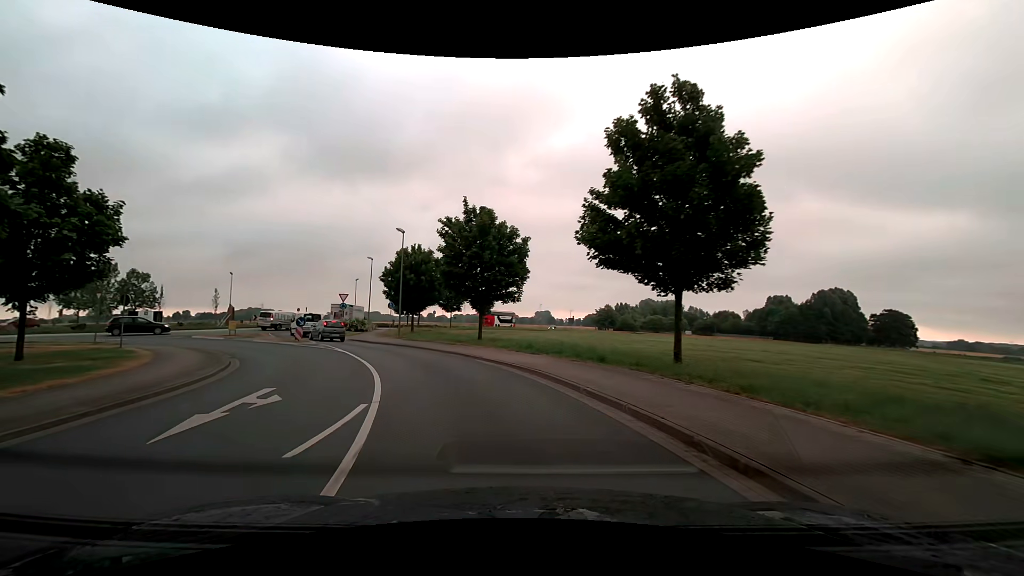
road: secondary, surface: asphalt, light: Day
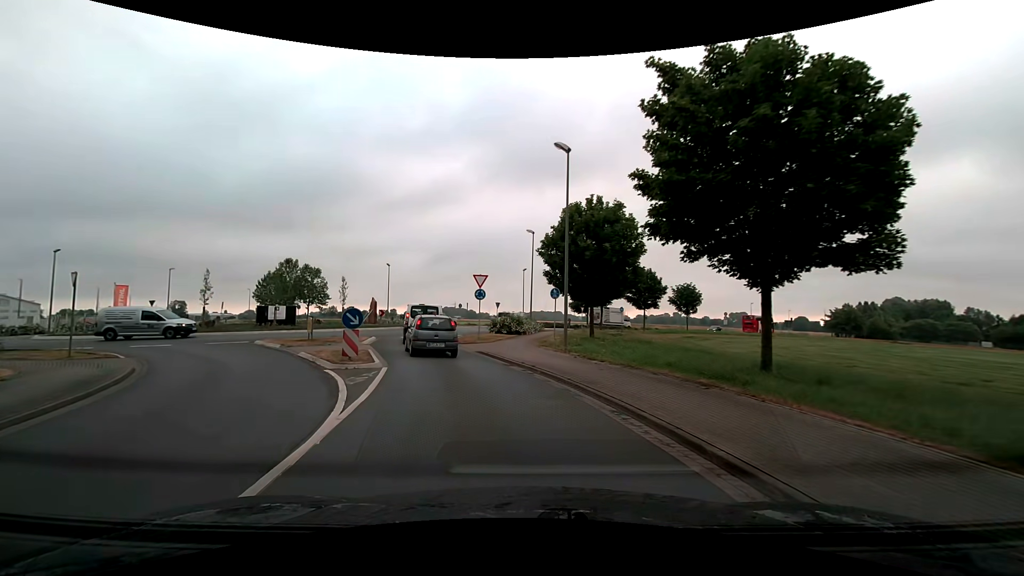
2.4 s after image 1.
(-3.4, +18.1) m; -21°
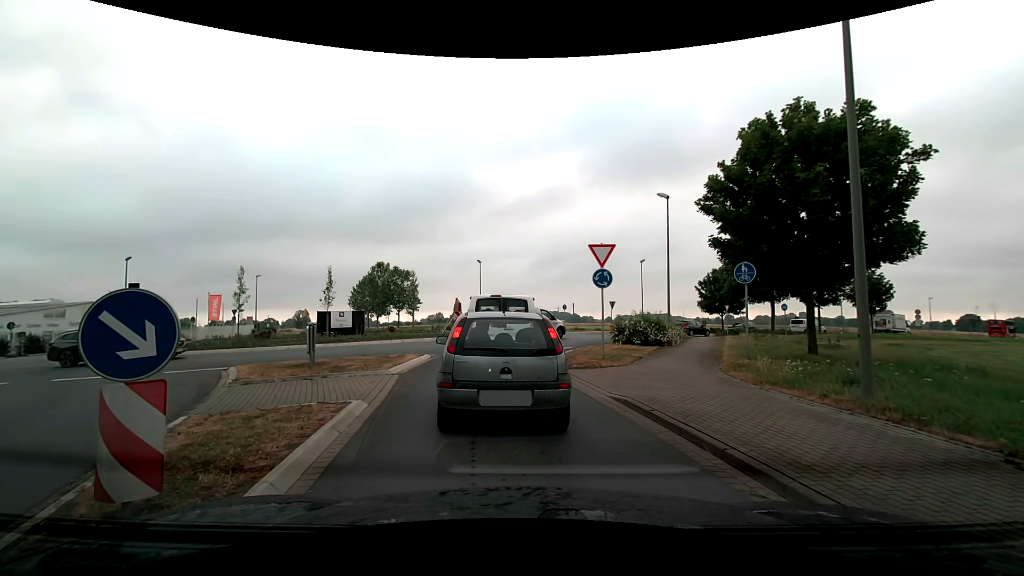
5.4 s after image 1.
(-1.2, +10.9) m; -12°
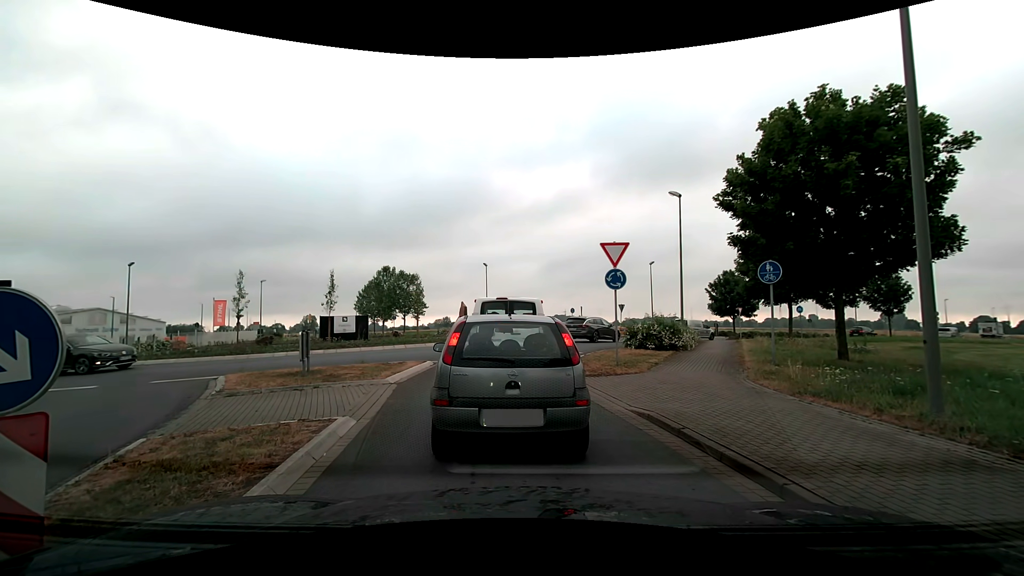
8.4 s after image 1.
(0.0, +0.9) m; 0°
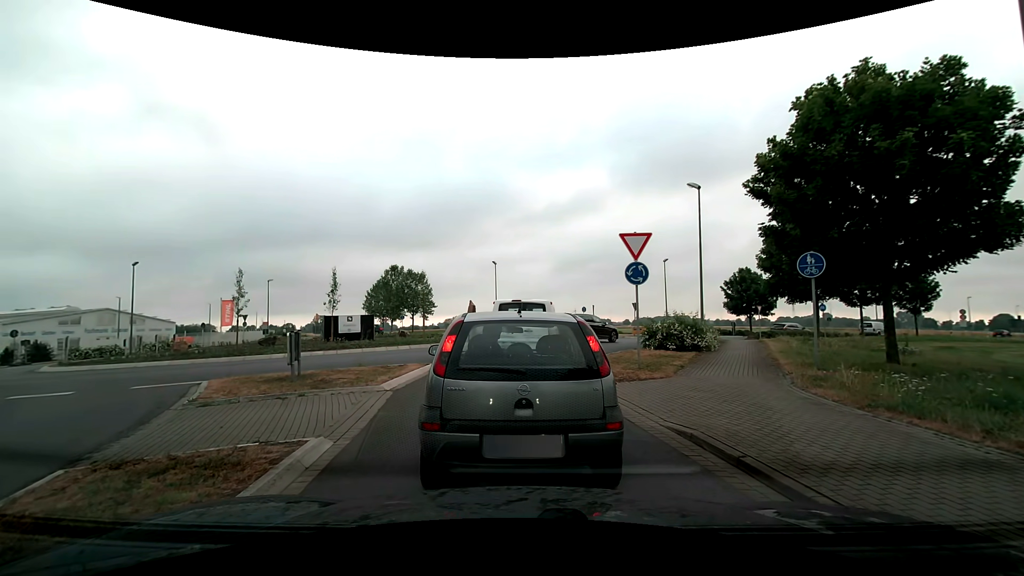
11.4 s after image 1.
(0.0, +1.3) m; 0°
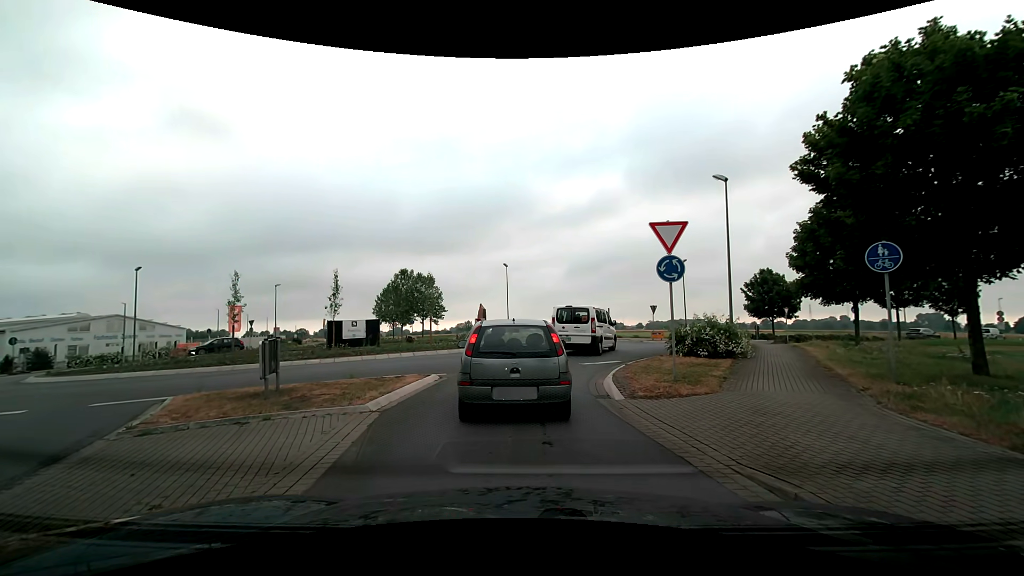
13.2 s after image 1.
(0.0, +2.0) m; -3°
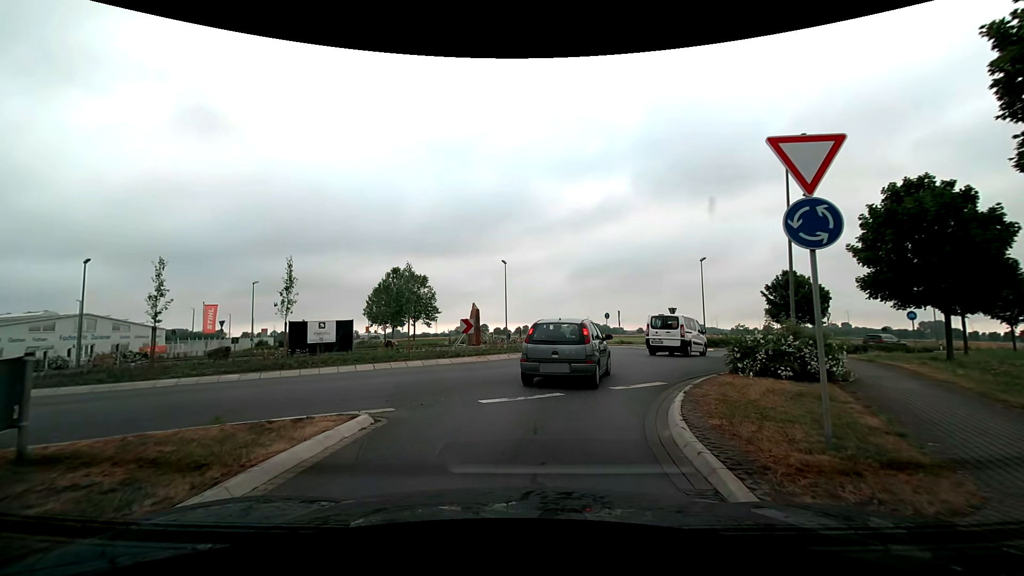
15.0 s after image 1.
(0.0, +5.7) m; 0°
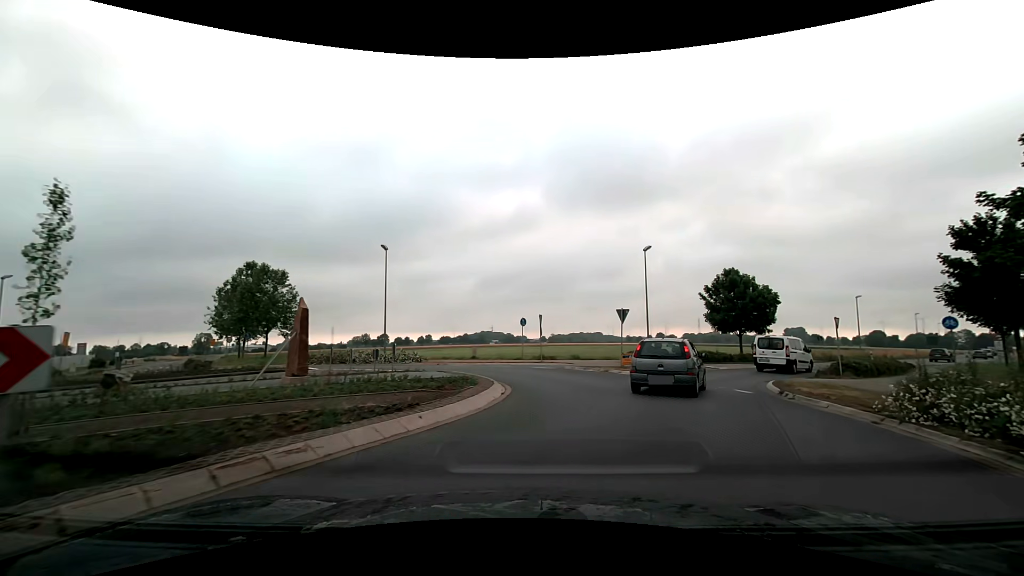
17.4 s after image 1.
(+0.8, +13.8) m; +10°
(+1, +10) (+5, +19) (+11, +27) (+18, +34) (+25, +41) (+33, +47) (+40, +54) (+48, +61) (+55, +68) (+62, +75) m
